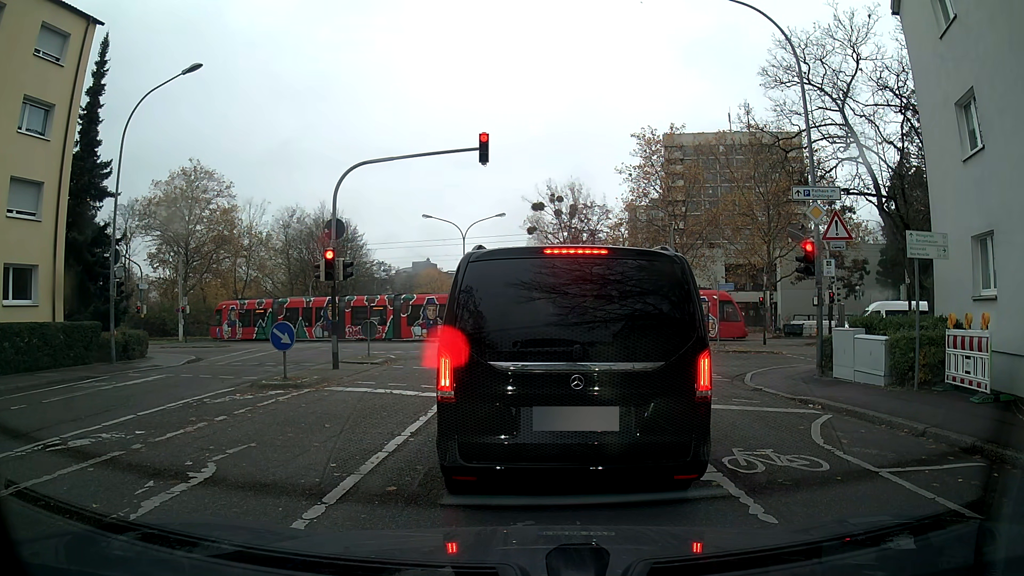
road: residential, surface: asphalt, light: Day
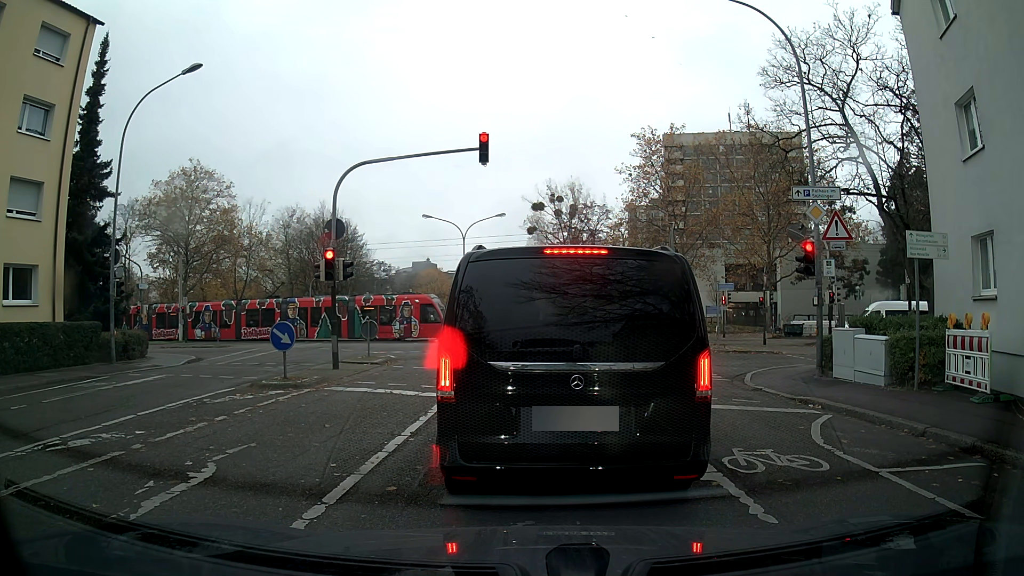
(0.0, 0.0) m; 0°
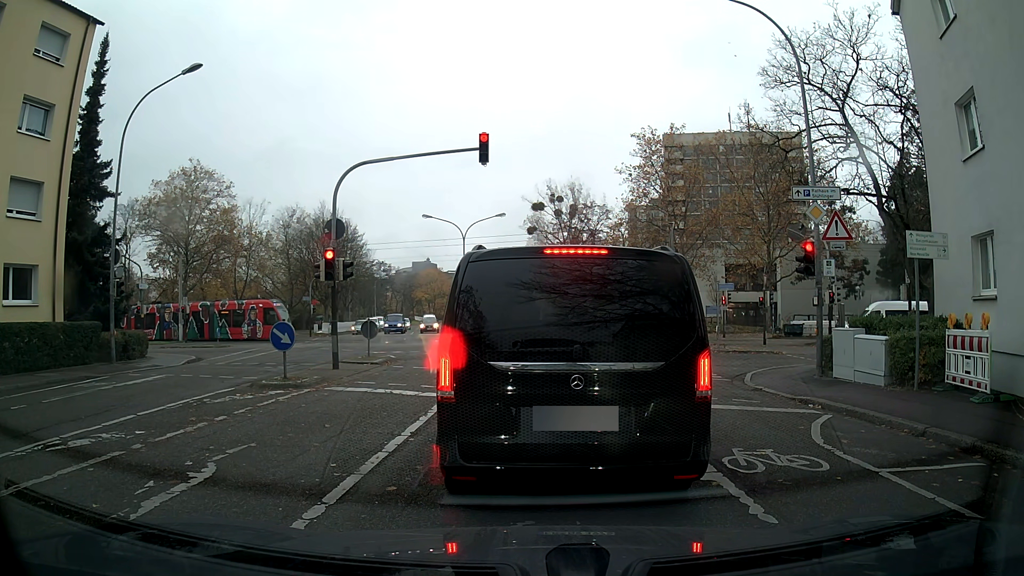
(0.0, 0.0) m; 0°
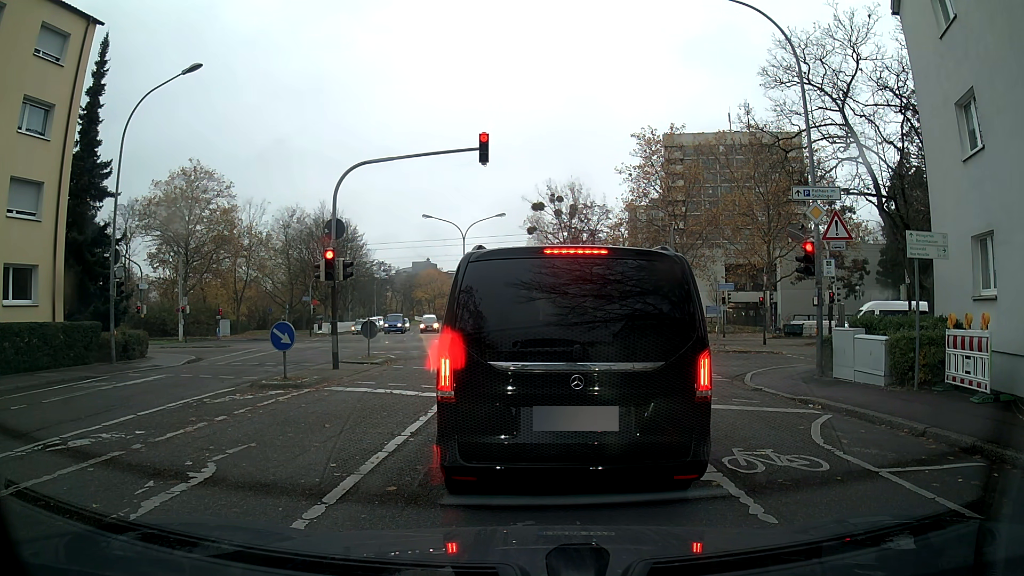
(0.0, 0.0) m; 0°
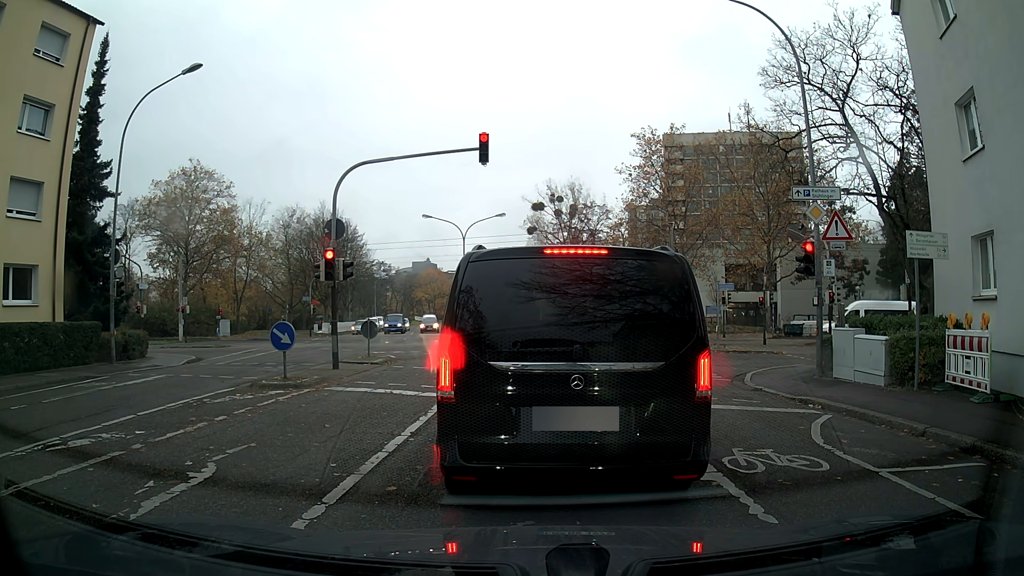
(0.0, 0.0) m; 0°
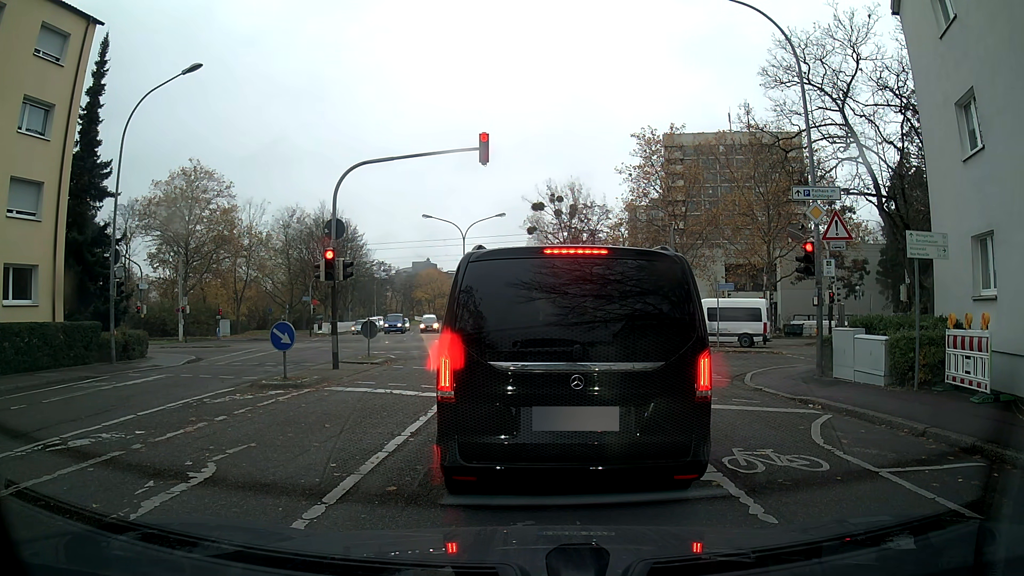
(0.0, 0.0) m; 0°
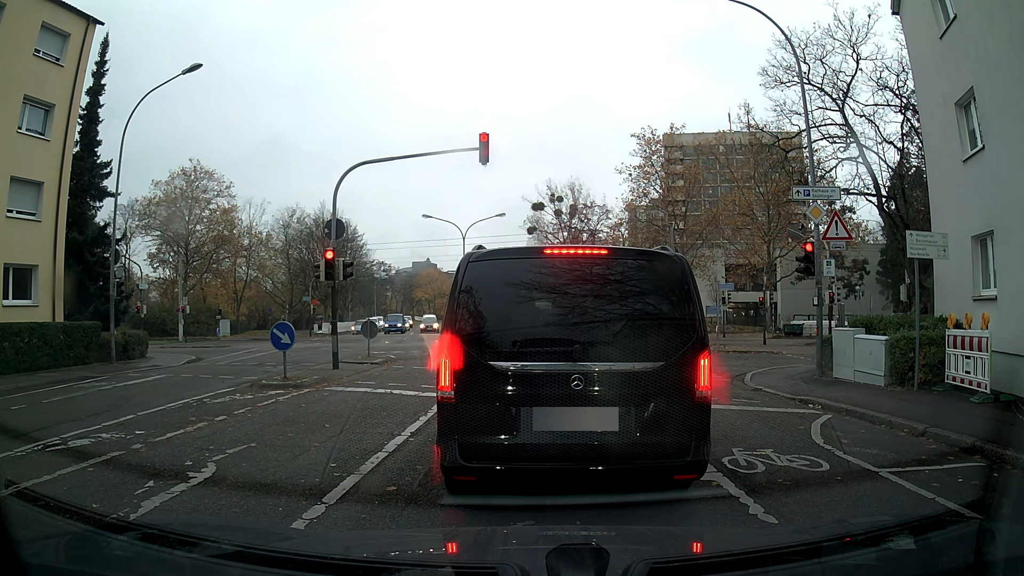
(0.0, 0.0) m; 0°
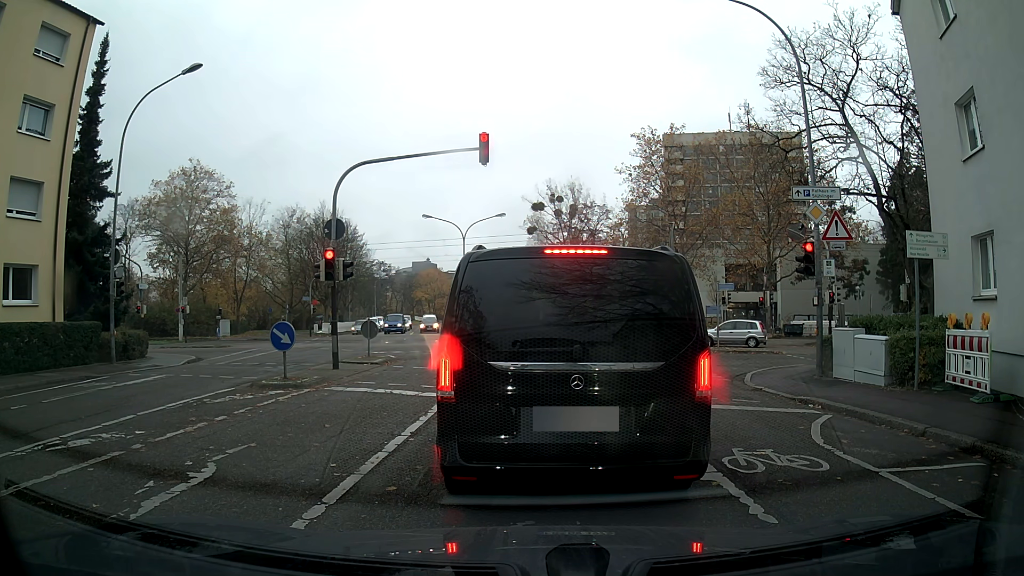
(0.0, 0.0) m; 0°
(0, +10) (+1, +20) (+1, +30) (+1, +40) (0, +50) (-1, +60) (-3, +70) (-4, +80) (-7, +89) (-9, +99) m
